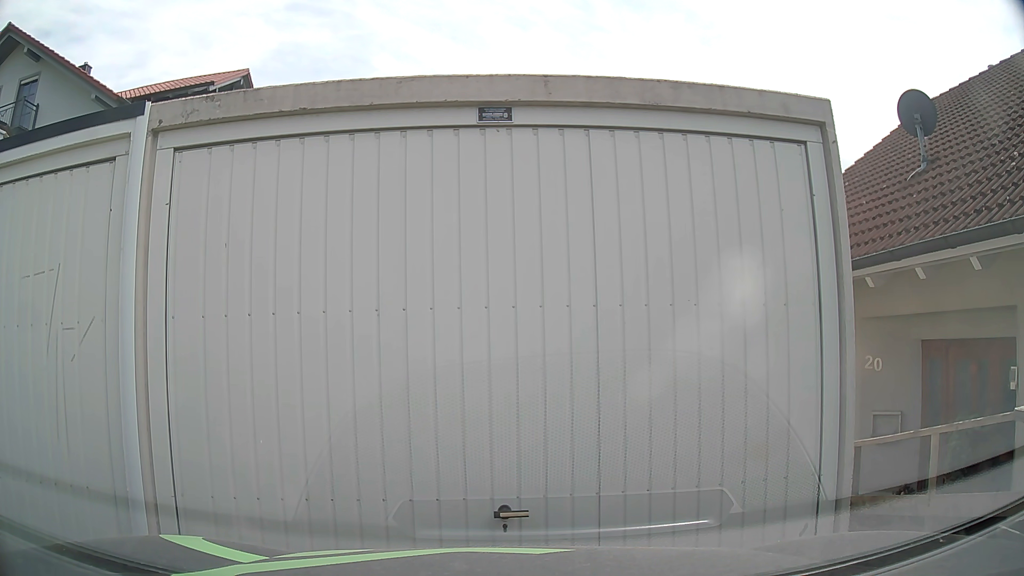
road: residential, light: Day
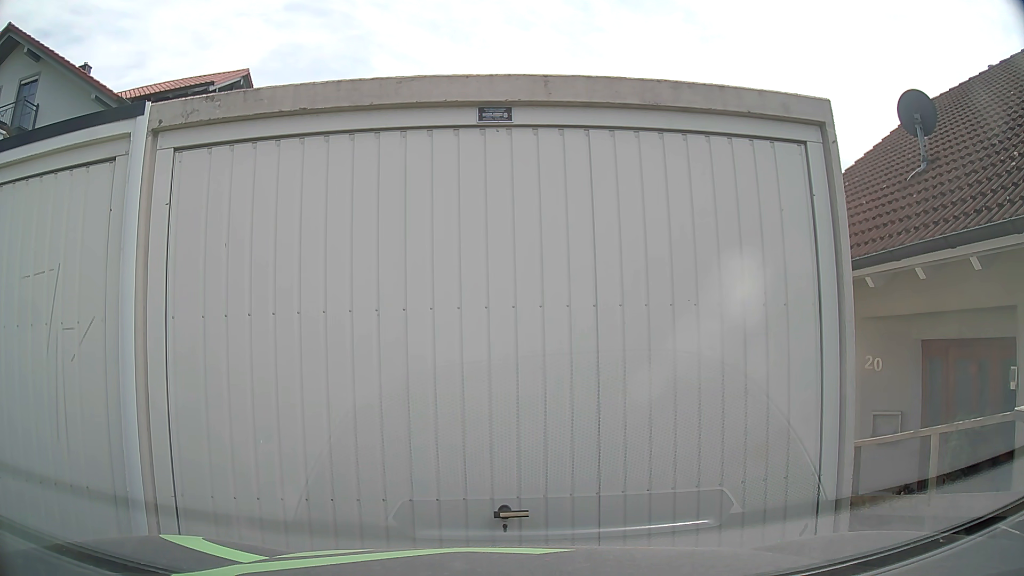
(0.0, 0.0) m; 0°
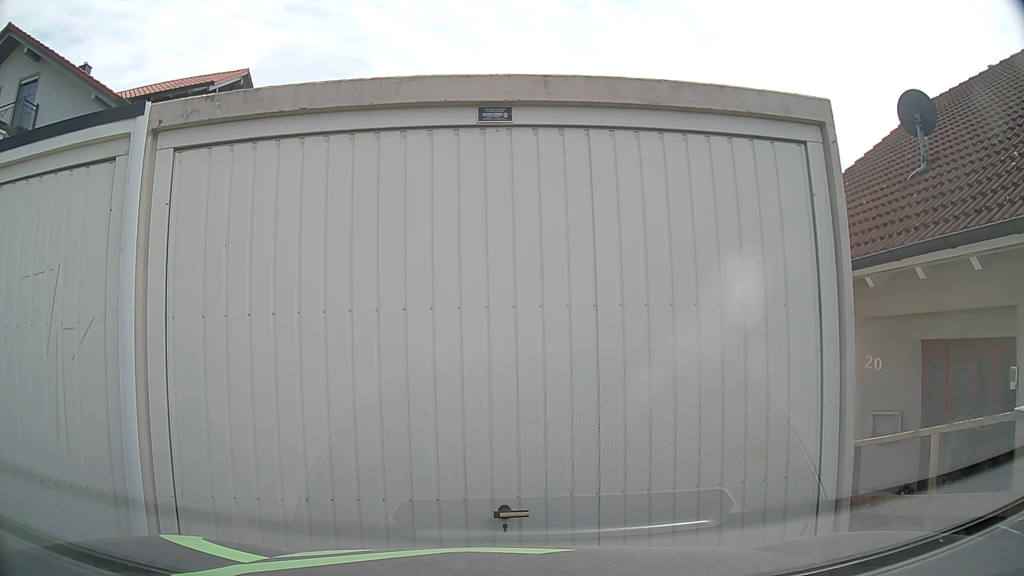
(0.0, 0.0) m; 0°
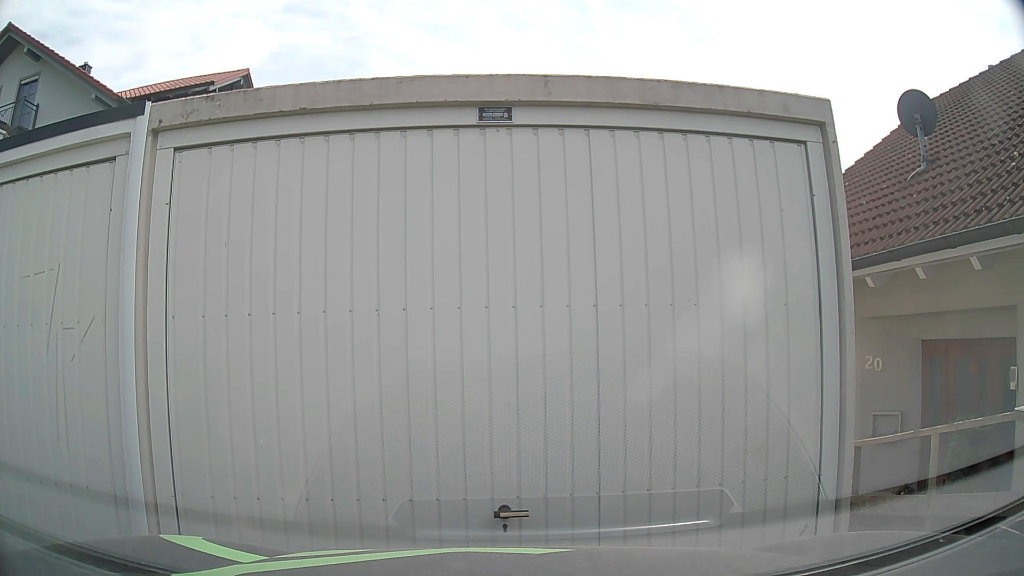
(0.0, 0.0) m; 0°
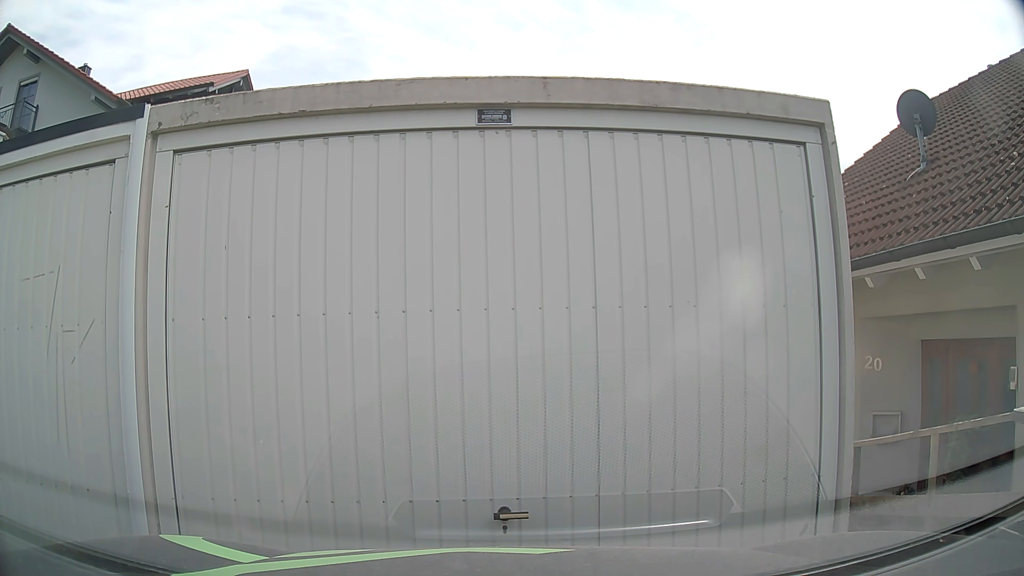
(0.0, 0.0) m; 0°
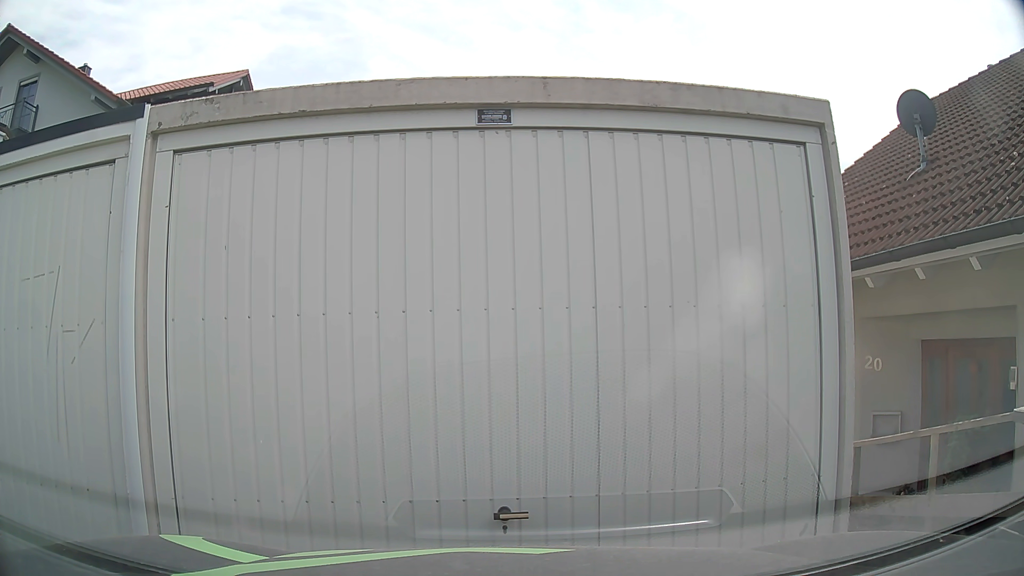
(0.0, 0.0) m; 0°
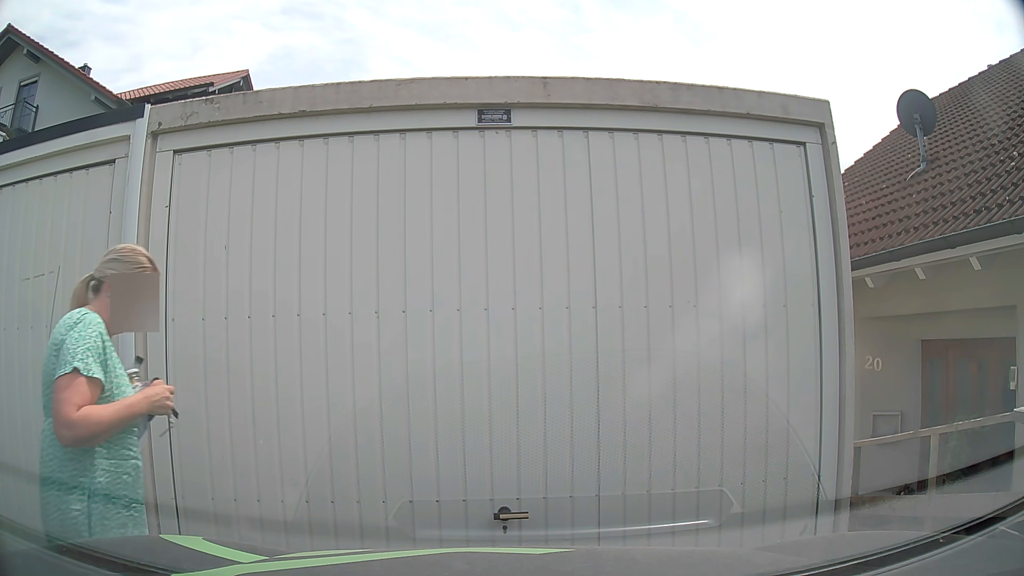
(0.0, 0.0) m; 0°
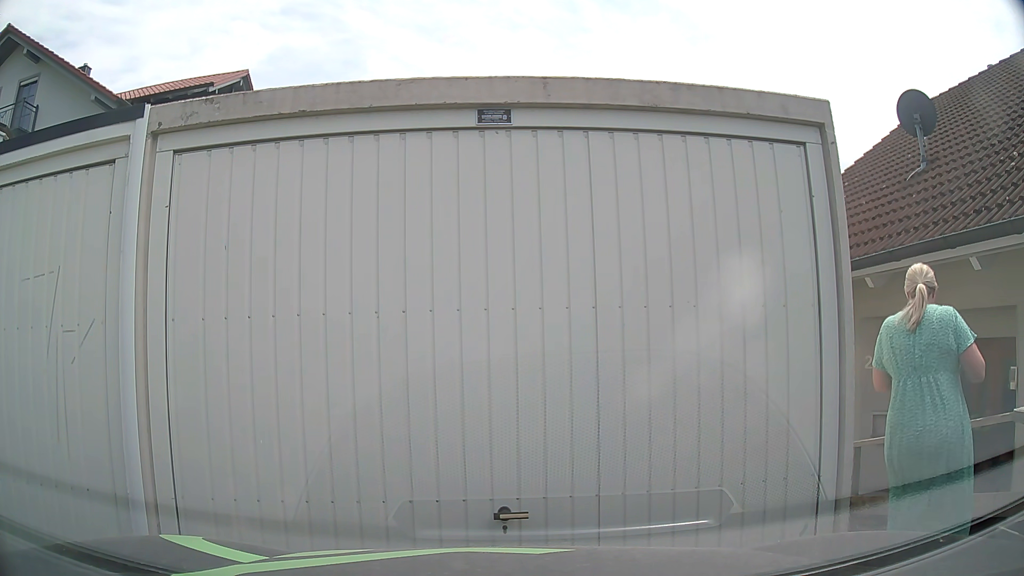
(0.0, 0.0) m; 0°
